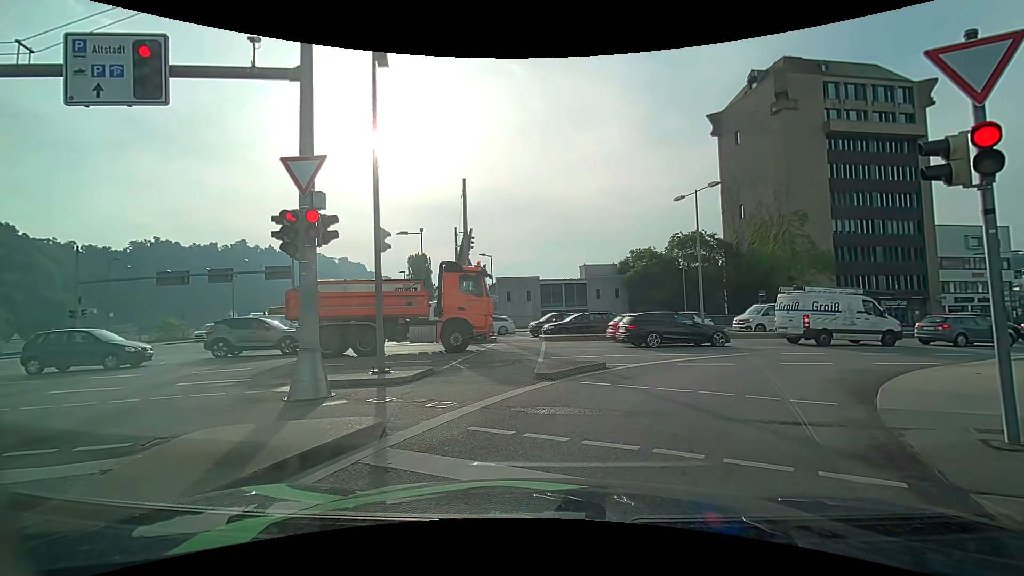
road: primary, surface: asphalt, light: Day
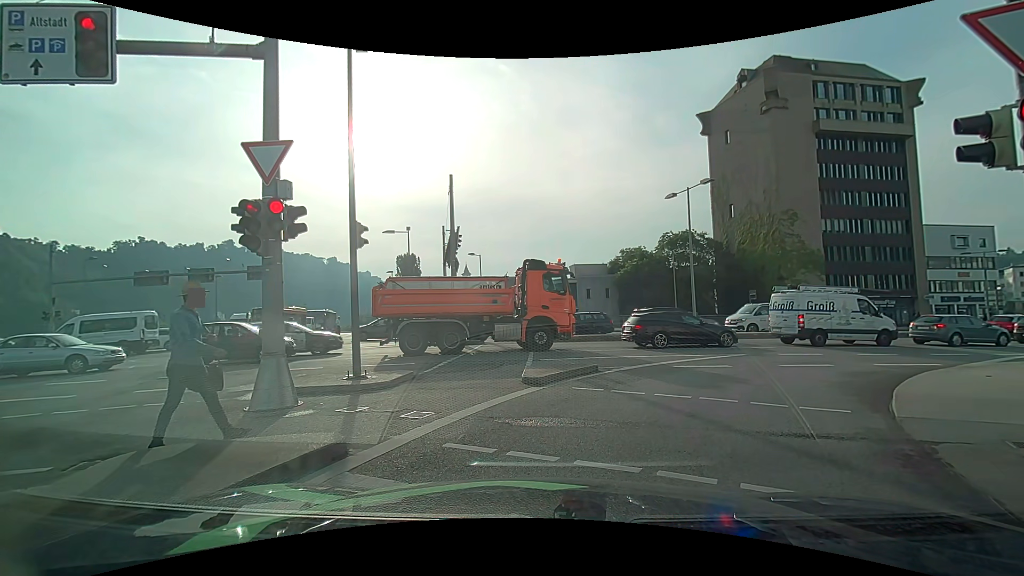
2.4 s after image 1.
(0.0, +0.8) m; 0°
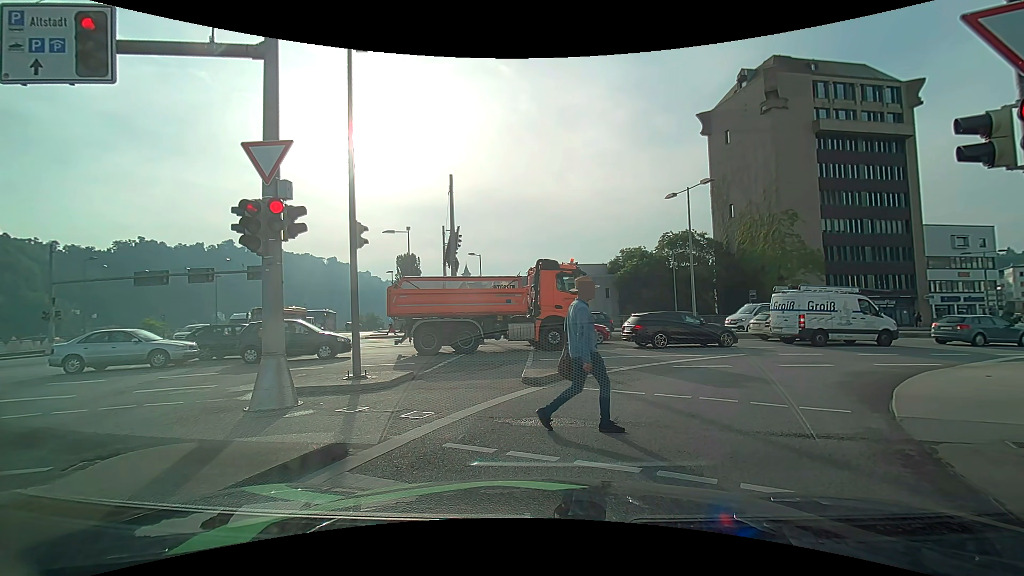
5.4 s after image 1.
(0.0, 0.0) m; 0°
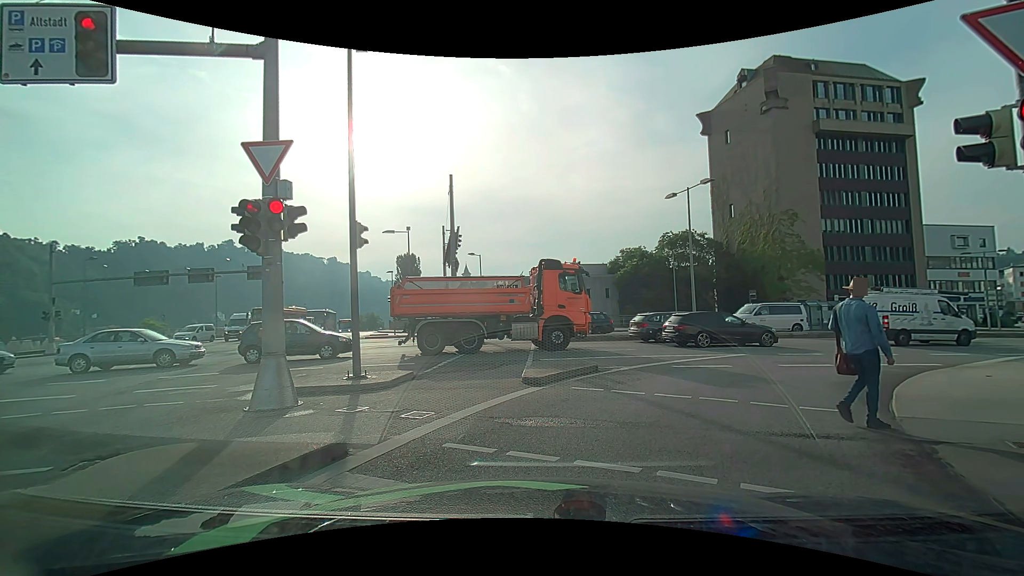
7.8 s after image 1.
(0.0, 0.0) m; 0°
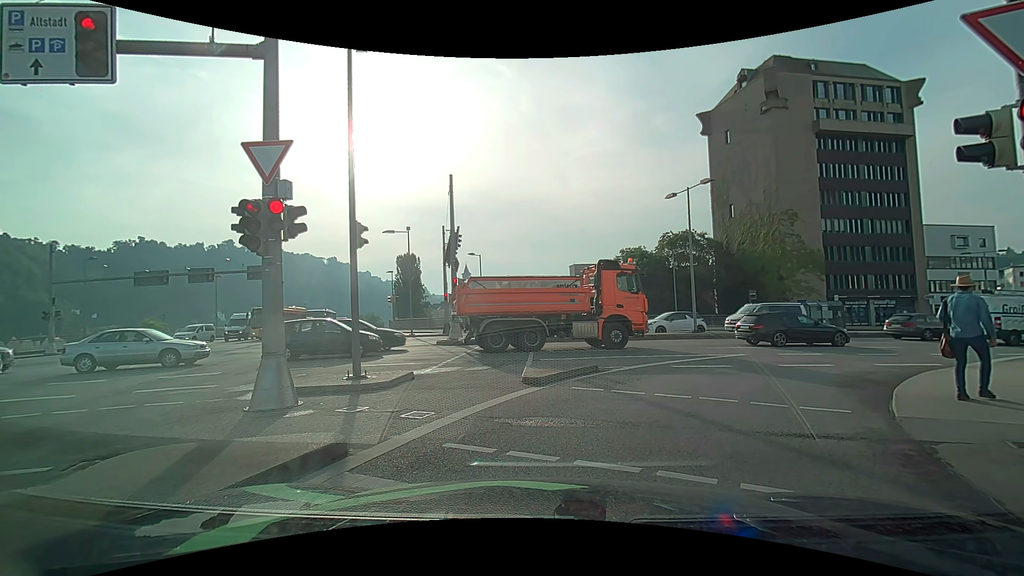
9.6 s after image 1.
(0.0, 0.0) m; 0°
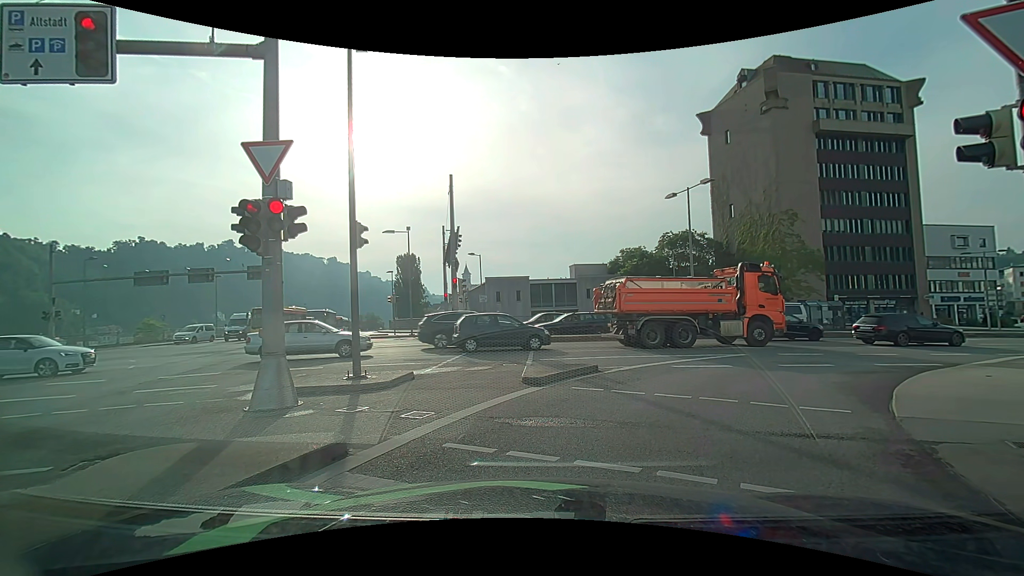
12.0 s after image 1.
(0.0, 0.0) m; 0°
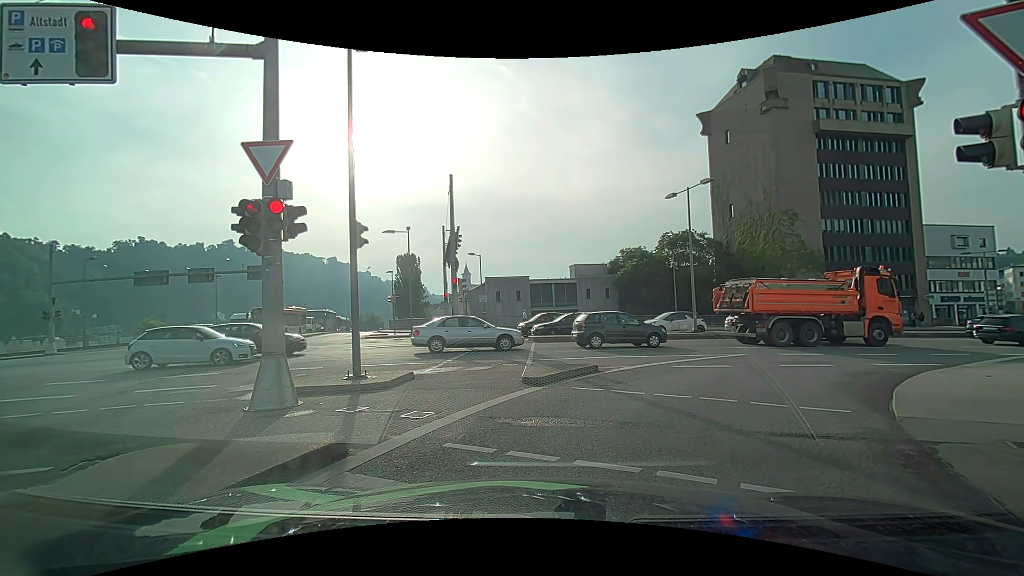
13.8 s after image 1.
(0.0, 0.0) m; 0°
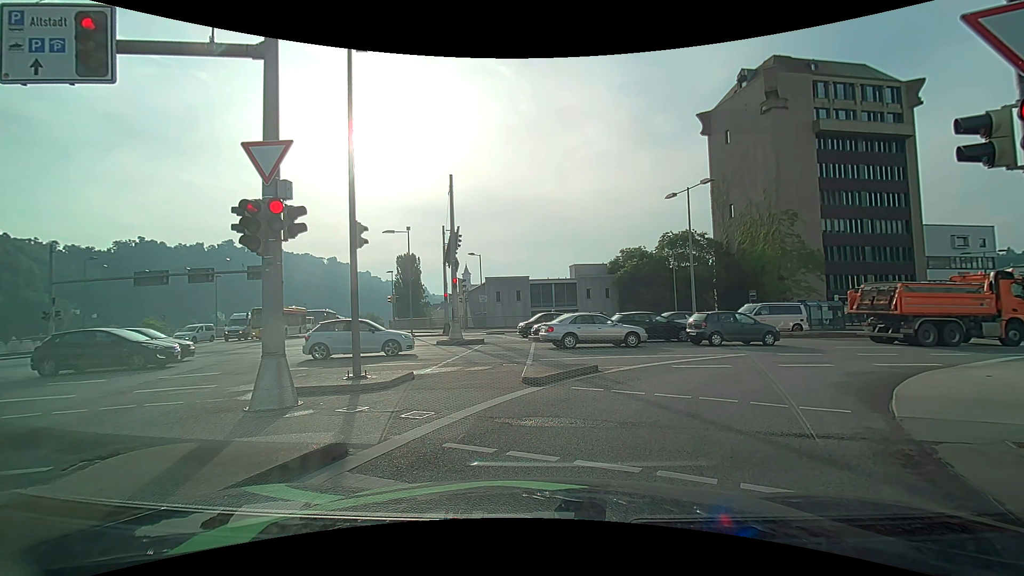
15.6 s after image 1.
(0.0, 0.0) m; 0°
